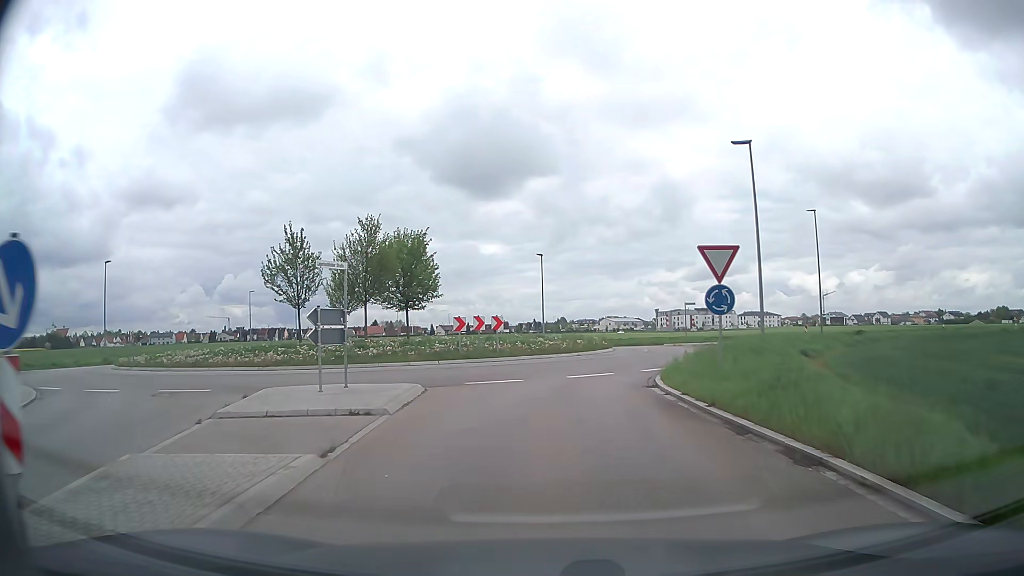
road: tertiary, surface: asphalt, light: Day
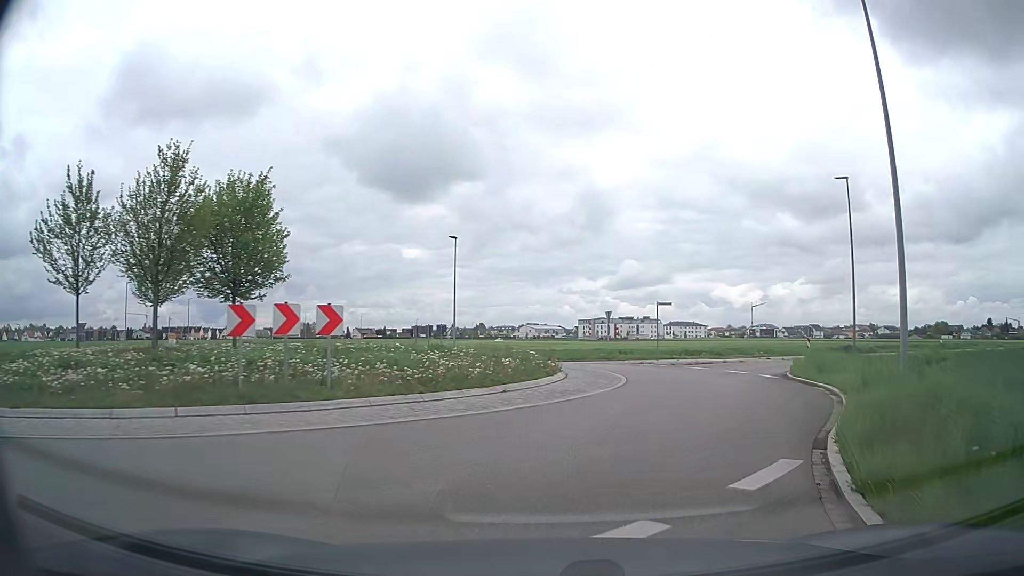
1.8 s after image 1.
(+0.3, +14.0) m; +5°
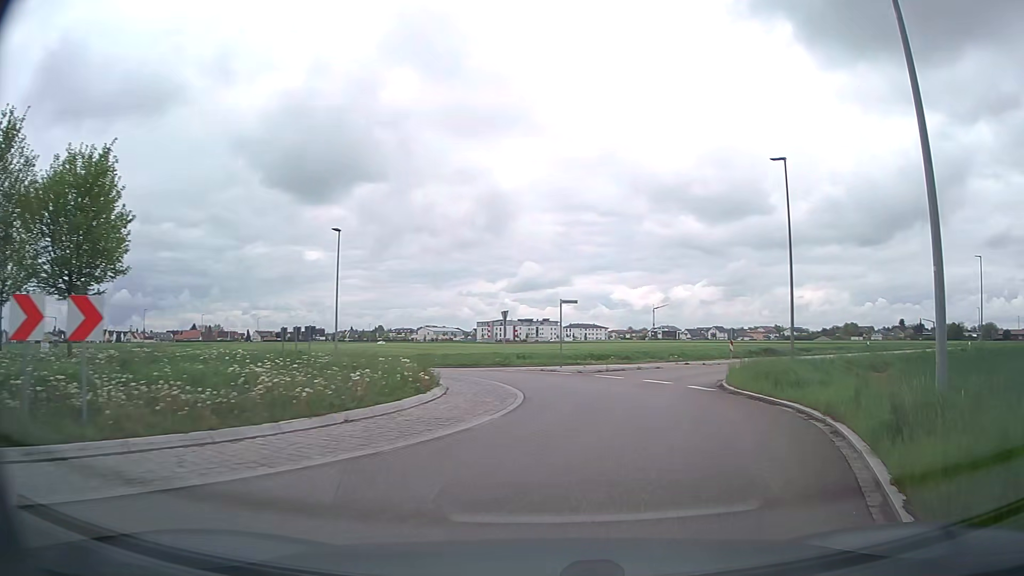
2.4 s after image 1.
(+0.3, +4.3) m; +9°
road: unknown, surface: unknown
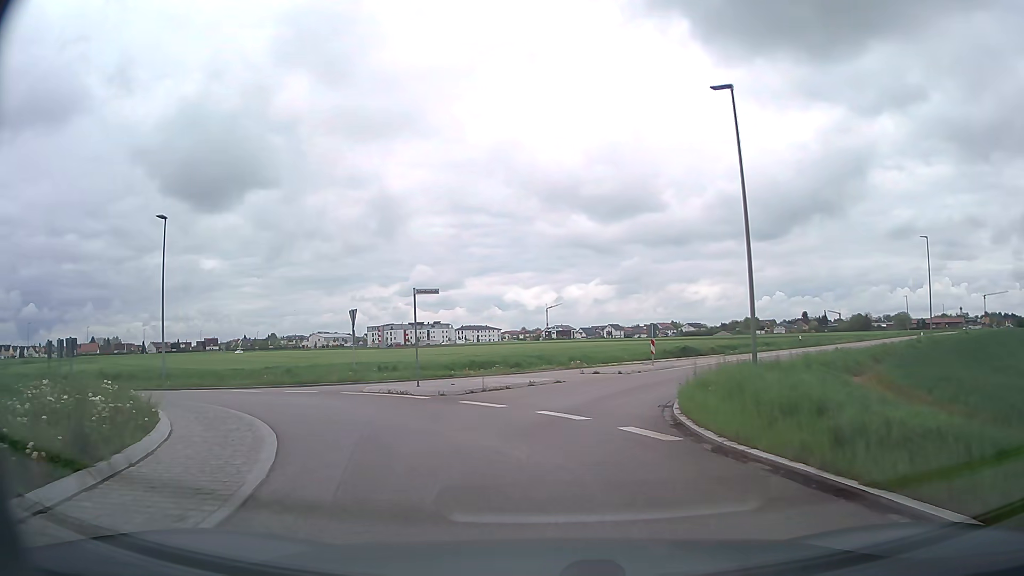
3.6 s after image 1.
(+1.0, +8.3) m; +10°
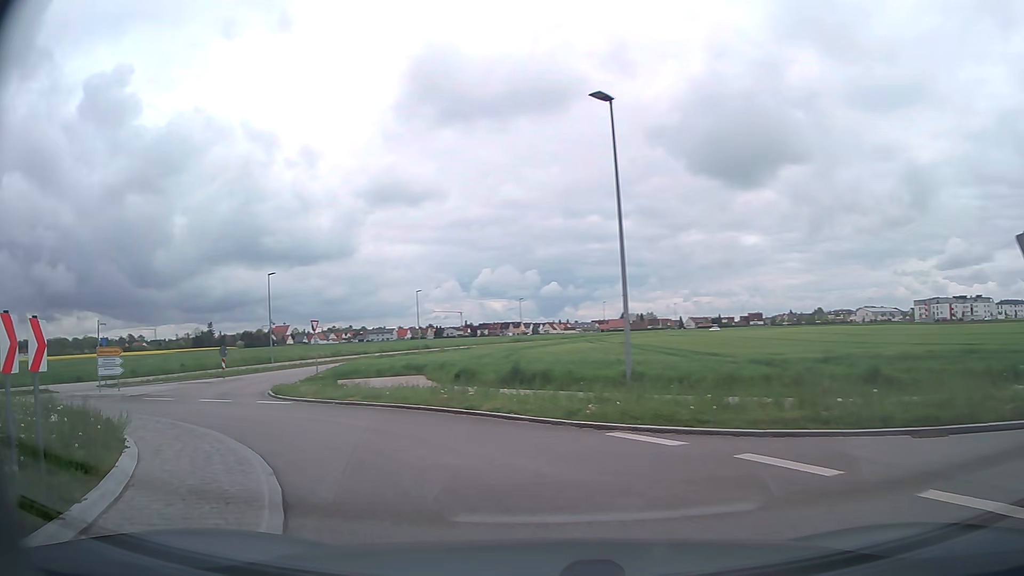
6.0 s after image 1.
(-5.3, +15.1) m; -45°
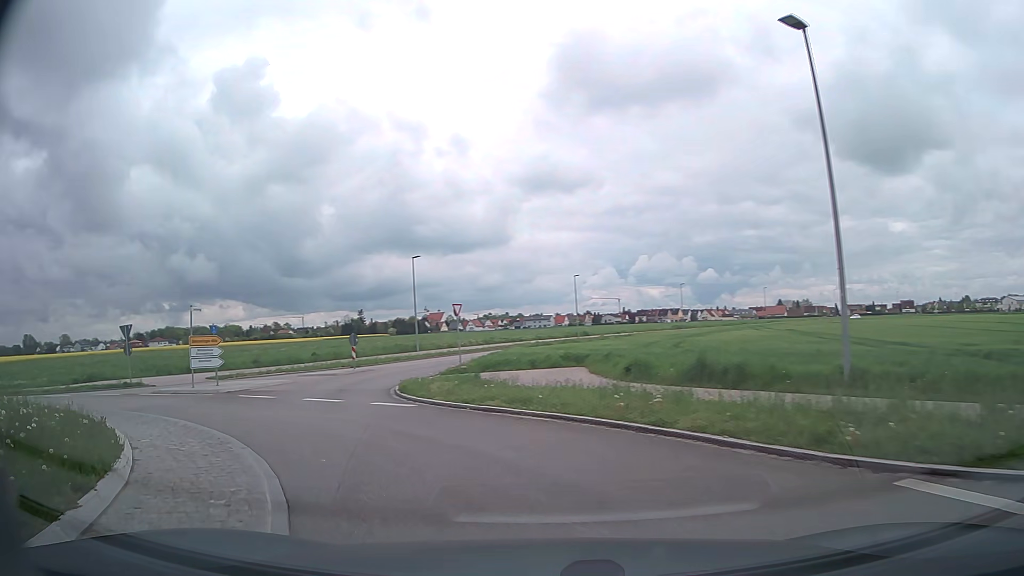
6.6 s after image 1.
(-0.5, +4.2) m; -13°
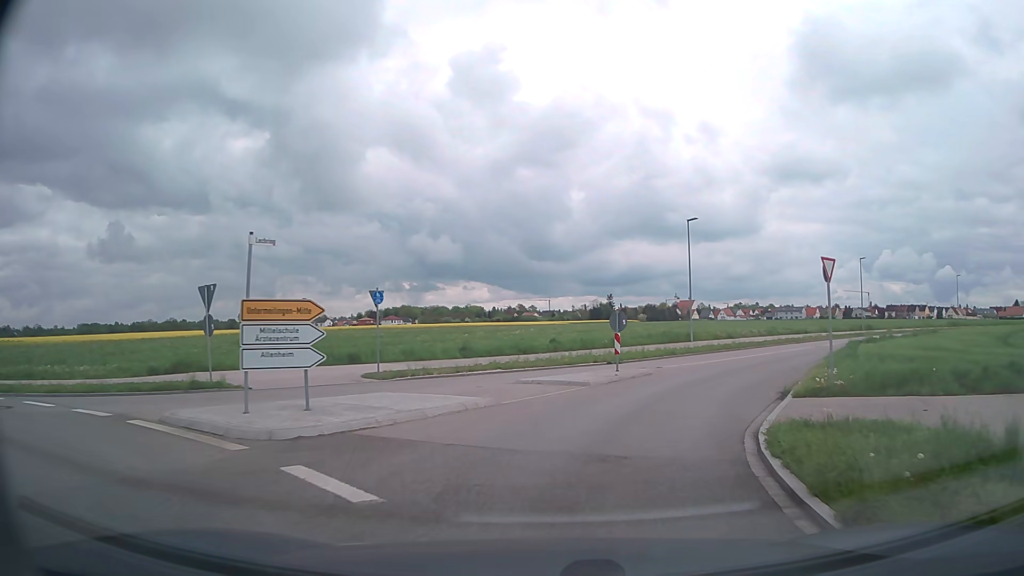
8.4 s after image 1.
(-3.9, +13.1) m; -23°
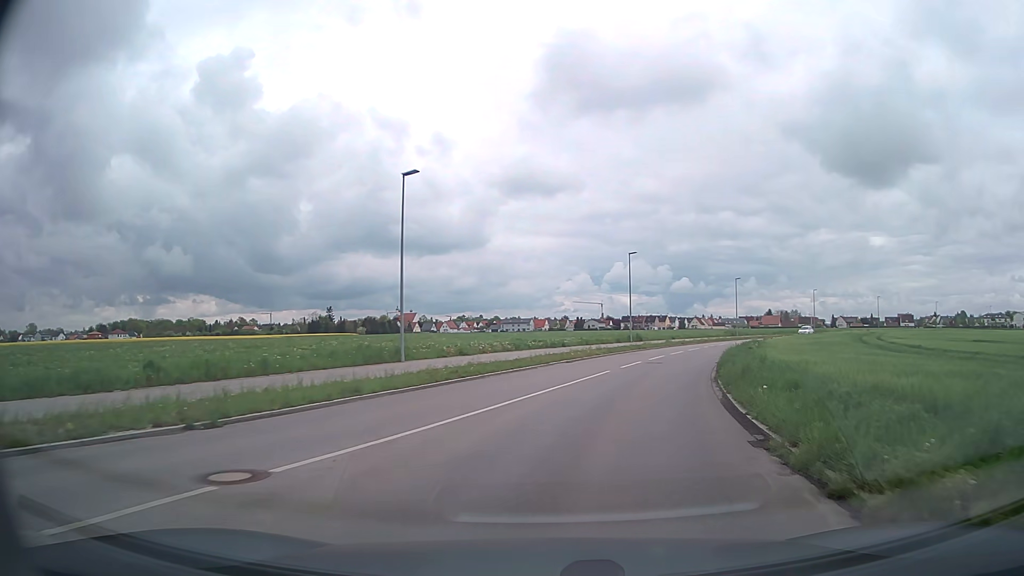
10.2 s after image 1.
(+3.3, +16.2) m; +23°
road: tertiary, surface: asphalt
(+1, +10) (+3, +20) (+6, +29) (+9, +39) (+13, +48) (+18, +57) (+22, +66) (+28, +74) (+33, +82) (+39, +90) m
